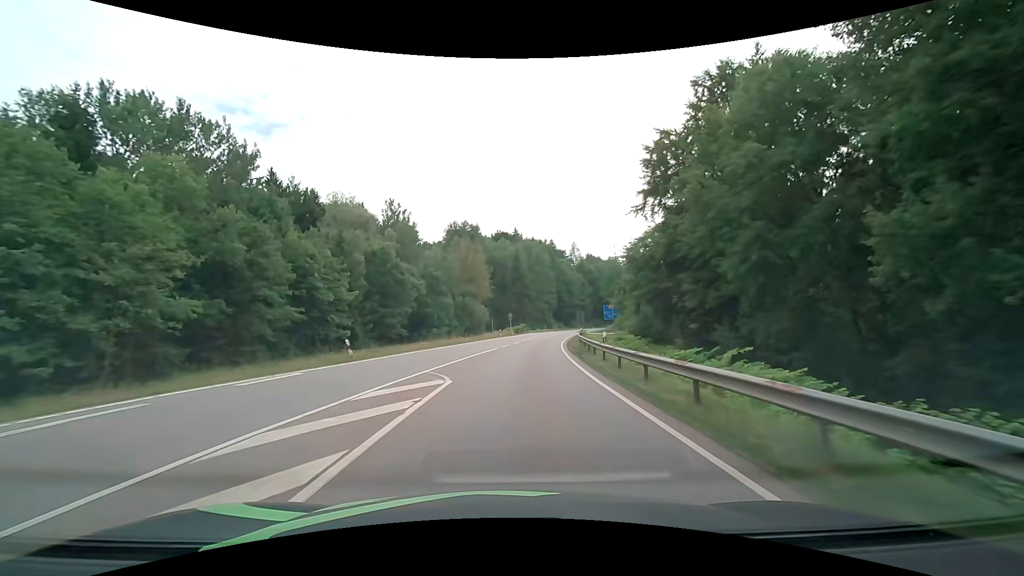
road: secondary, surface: asphalt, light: Day
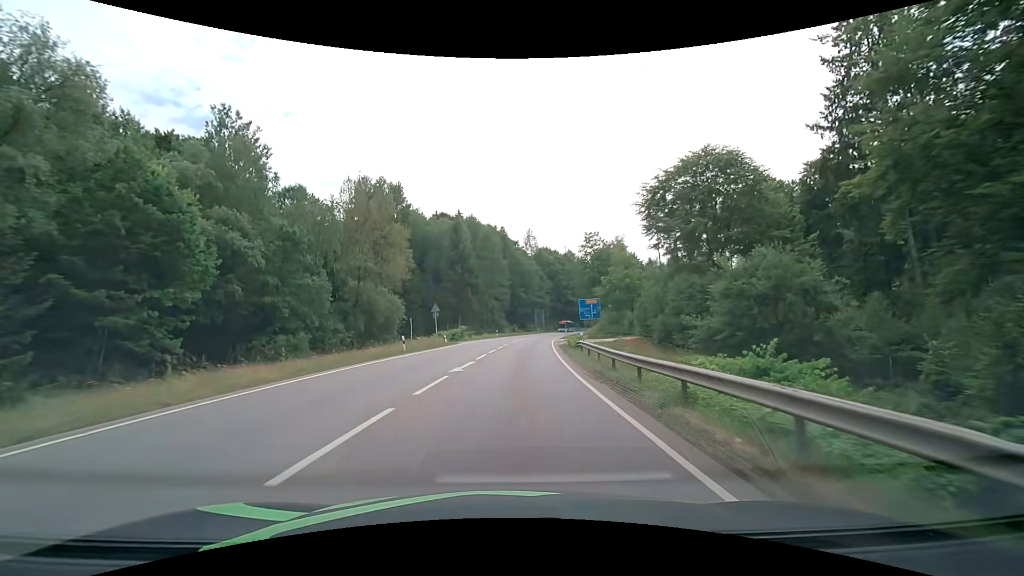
(+2.0, +36.5) m; +6°
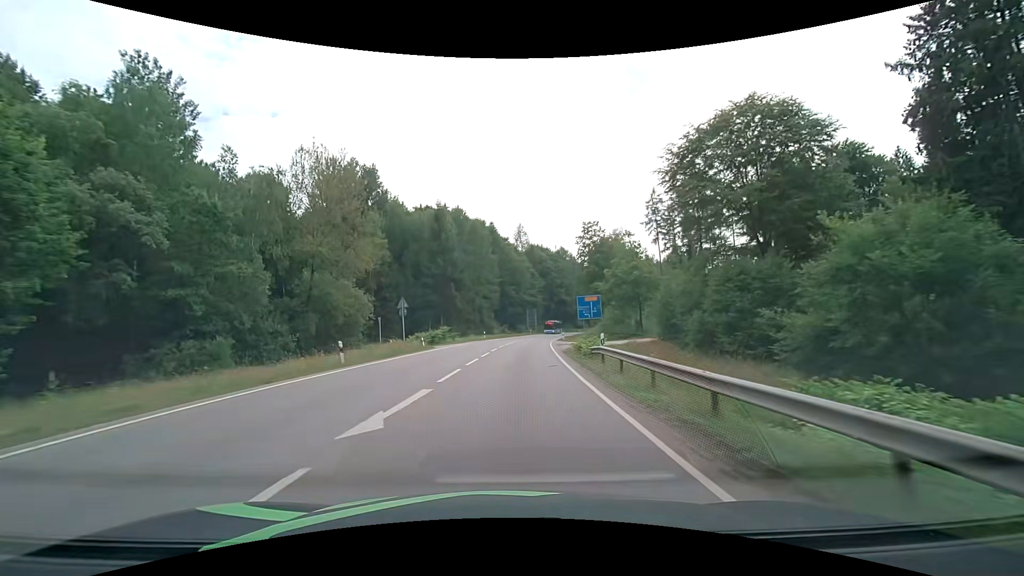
(+0.1, +9.6) m; +1°
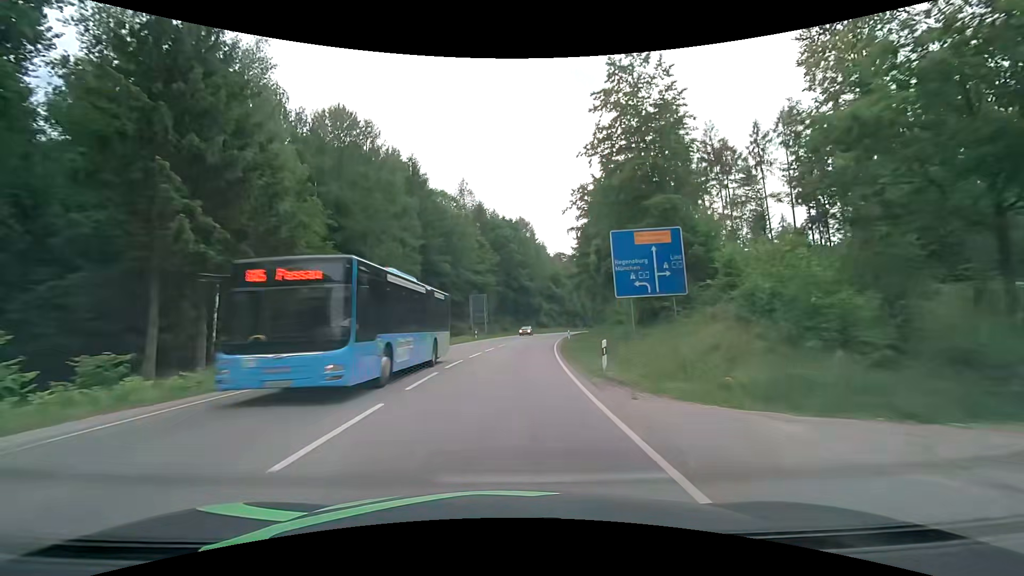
(+2.5, +50.0) m; +6°
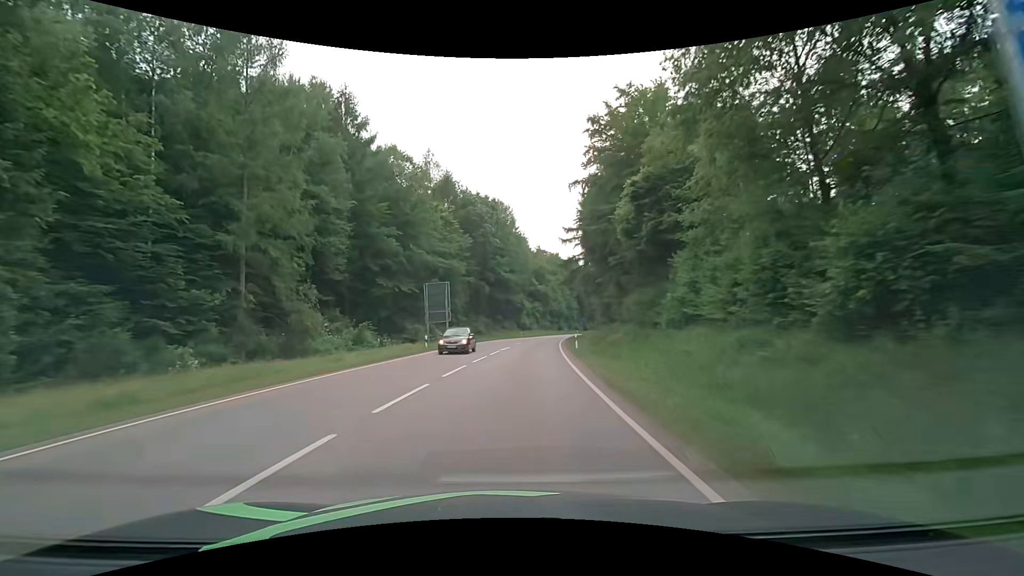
(+0.5, +20.6) m; +3°
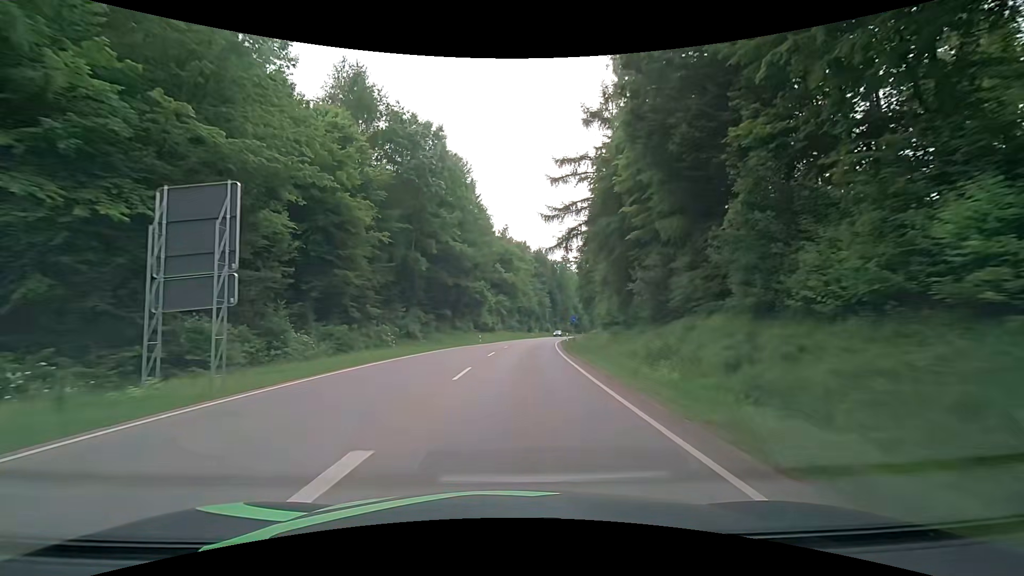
(+1.1, +31.3) m; +4°
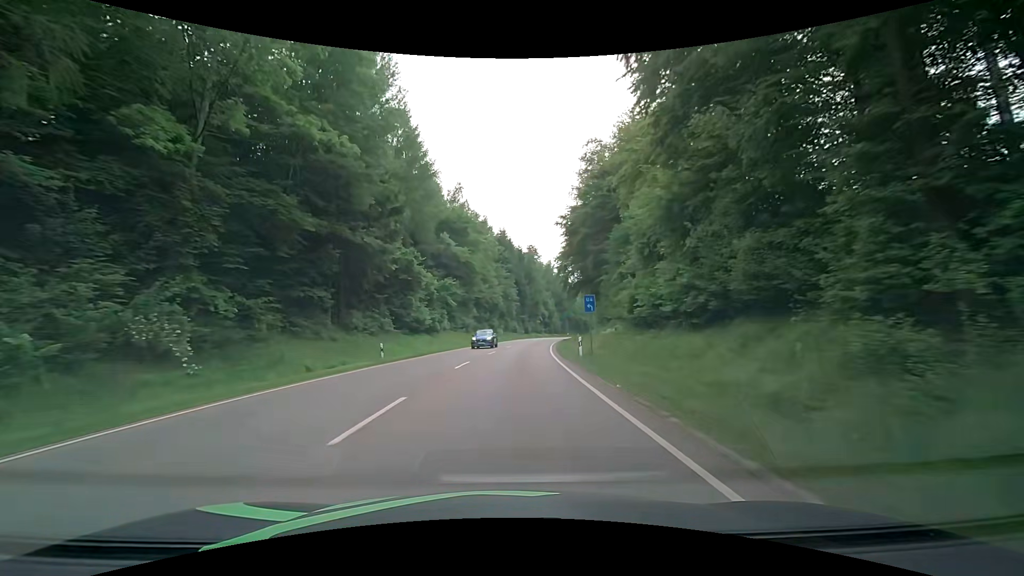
(+1.1, +31.7) m; +5°
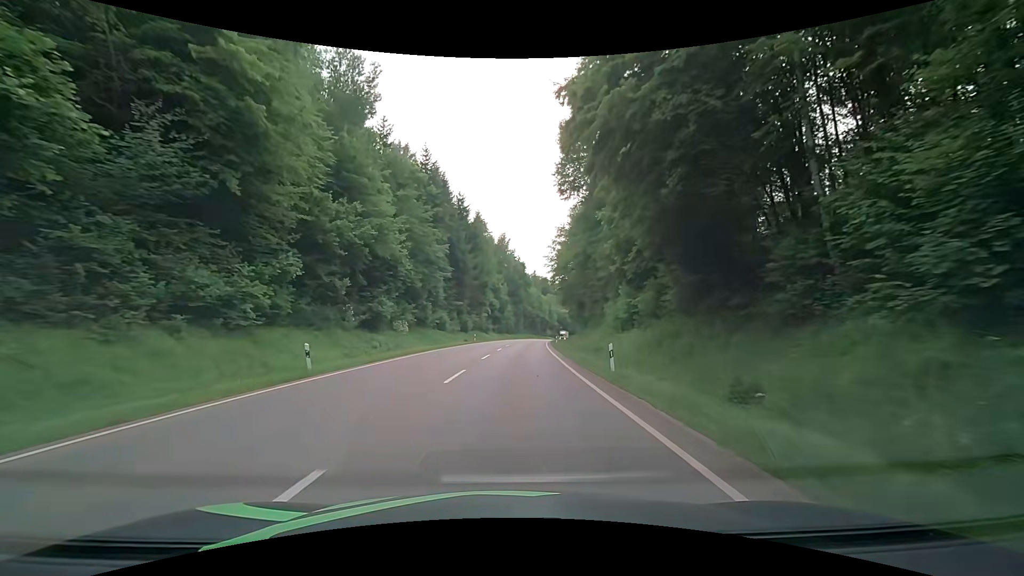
(+2.6, +53.4) m; +6°
(0, +10) (0, +20) (+1, +30) (+1, +40) (+2, +50) (+2, +60) (+3, +70) (+4, +80) (+5, +90) (+6, +100) m
